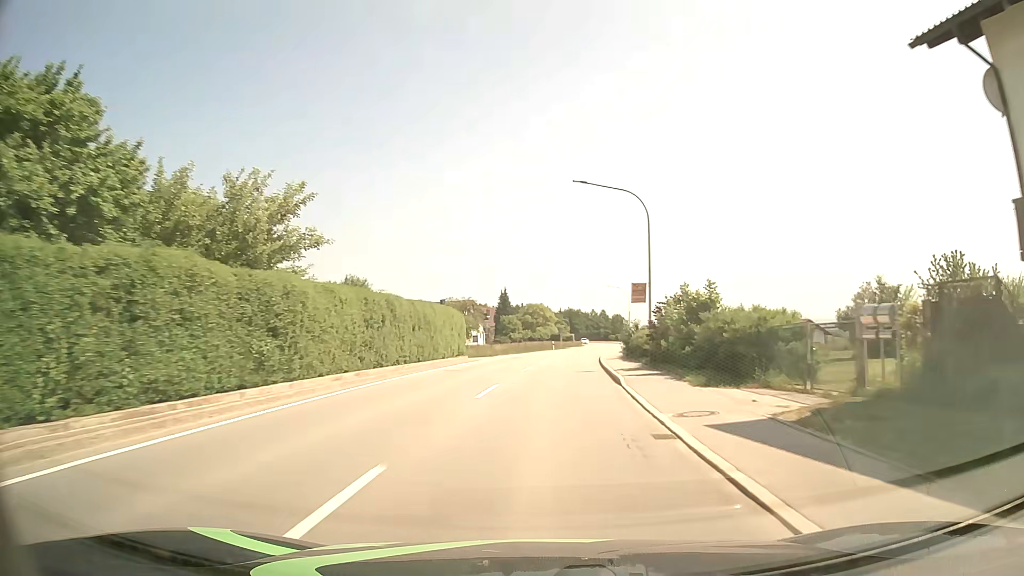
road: tertiary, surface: asphalt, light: Day
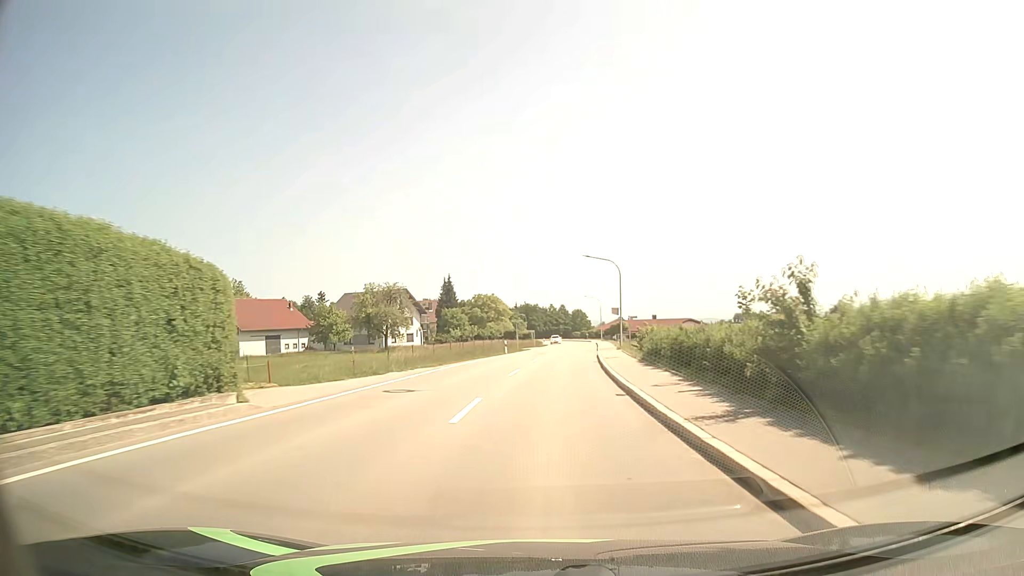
(+0.9, +27.6) m; +4°
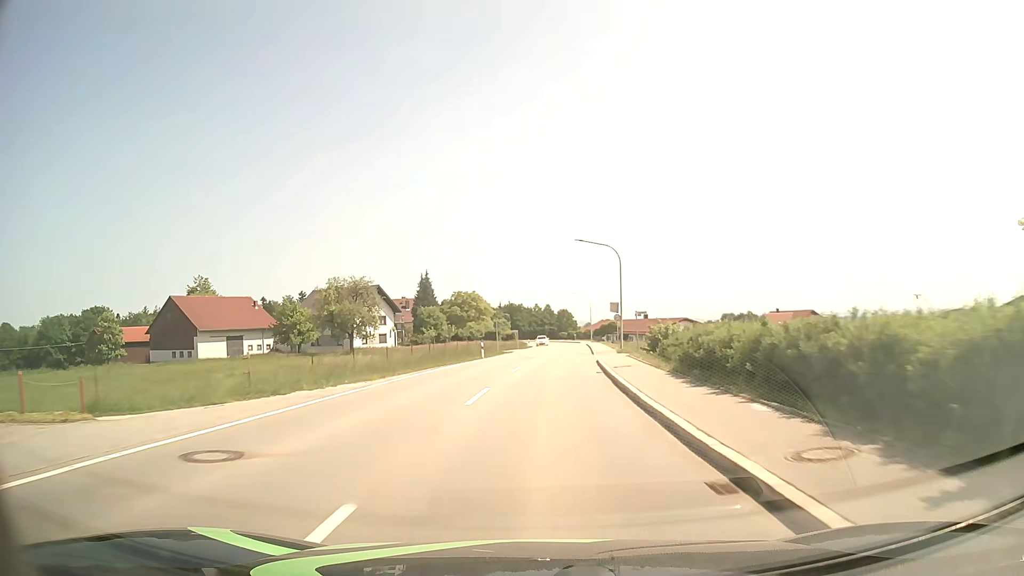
(+0.1, +9.3) m; +1°
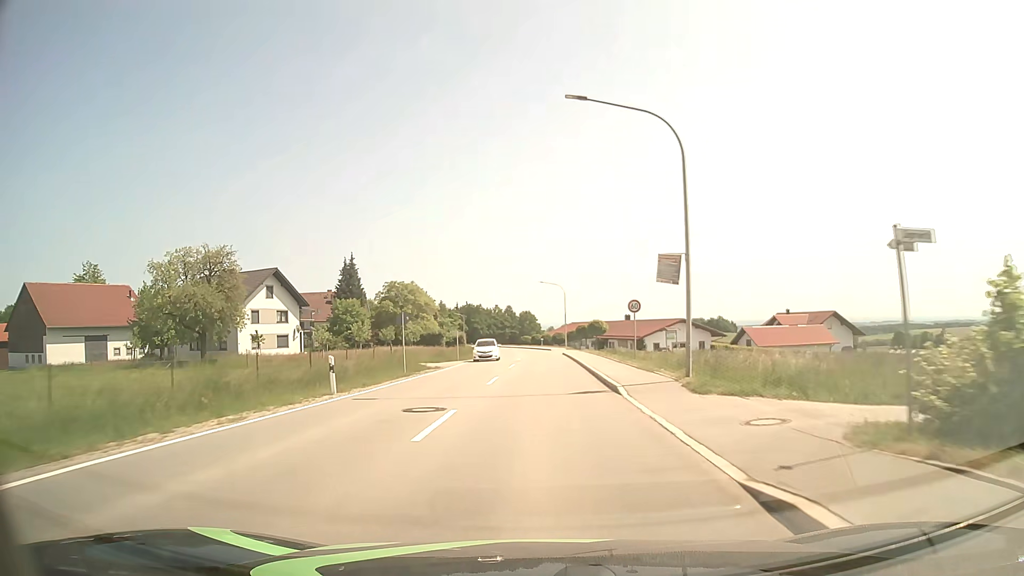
(+0.8, +27.7) m; +3°
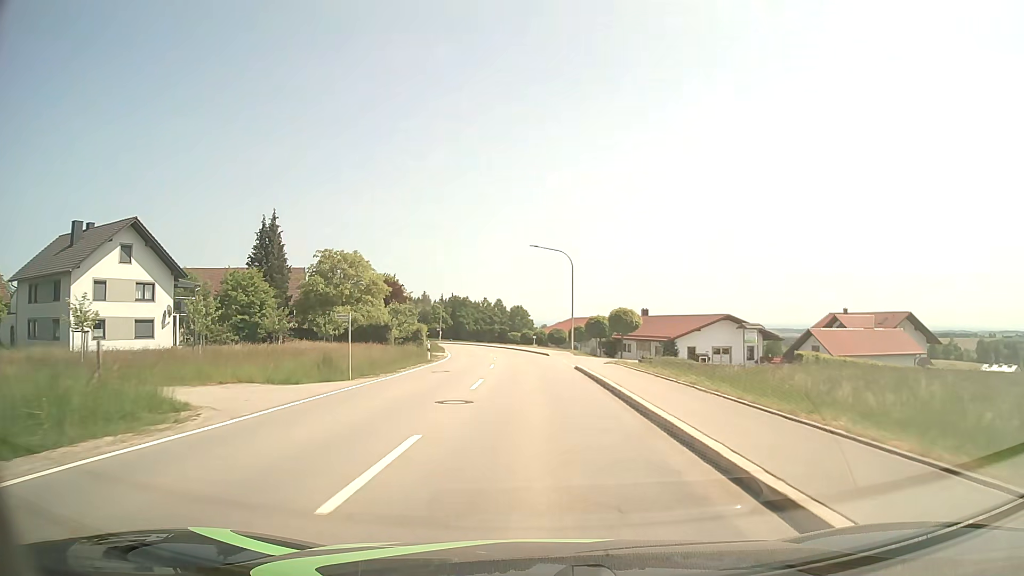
(+0.3, +27.5) m; +1°
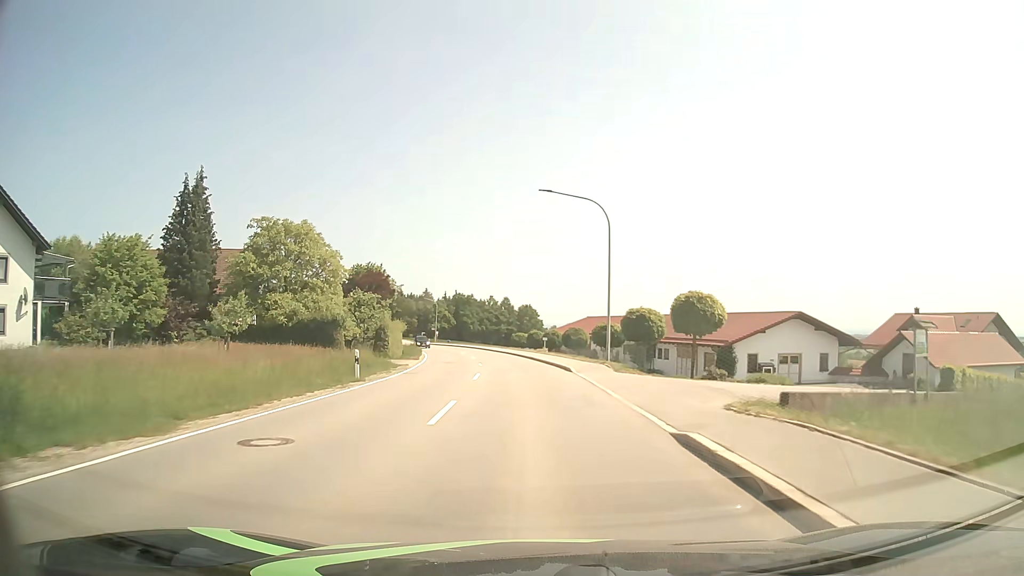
(-0.1, +18.3) m; -1°
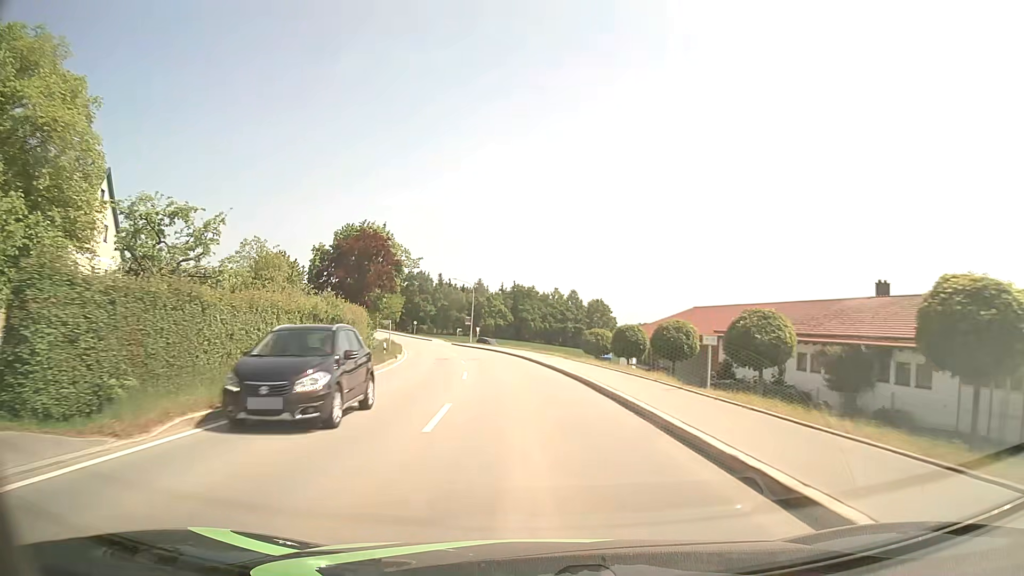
(-1.5, +36.5) m; -6°
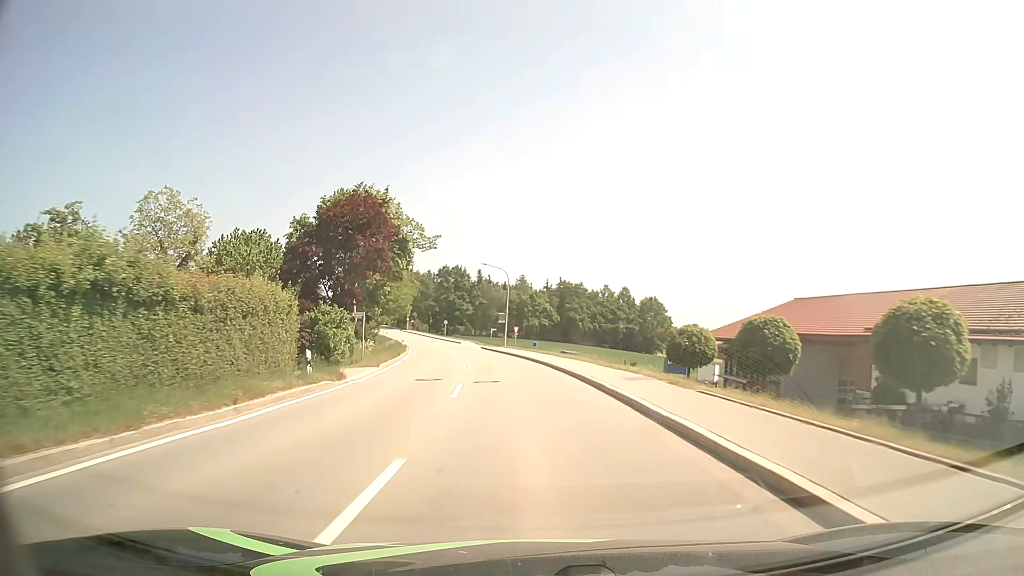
(-0.6, +18.3) m; -4°
(0, +10) (-1, +20) (-2, +30) (-3, +40) (-4, +50) (-6, +60) (-8, +69) (-10, +79) (-13, +89) (-15, +99) m
